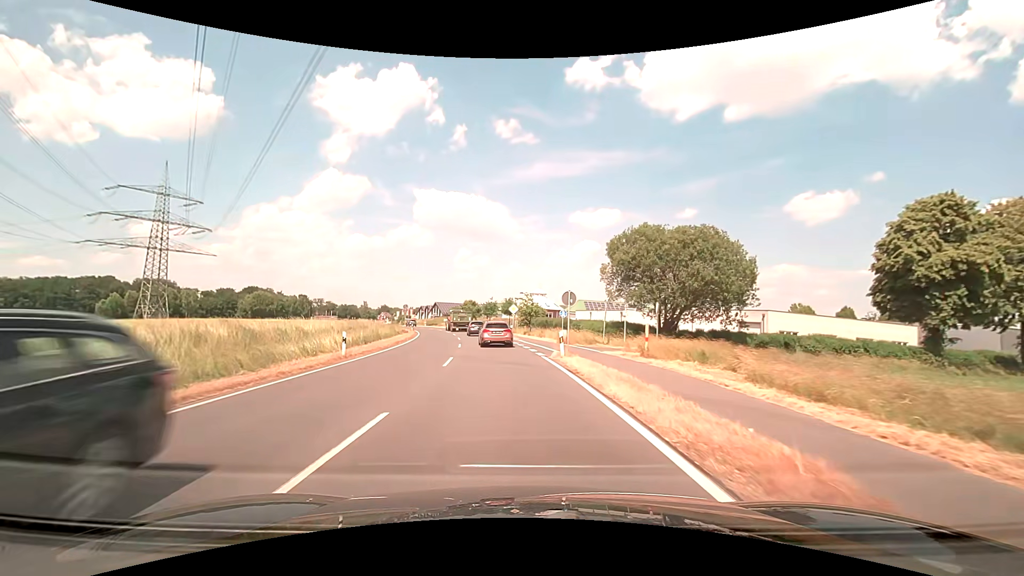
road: secondary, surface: asphalt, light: Day
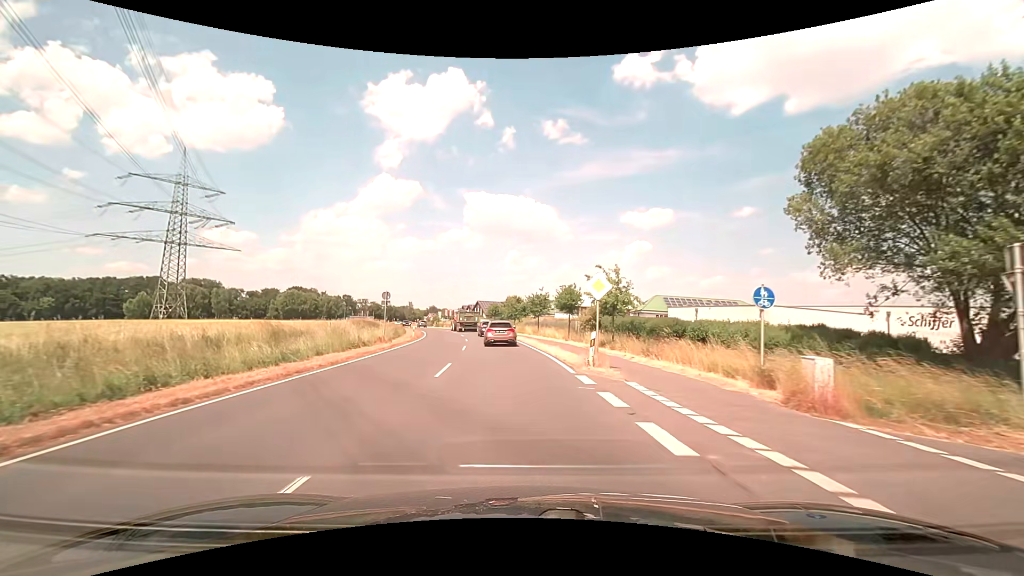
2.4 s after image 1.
(-1.3, +27.3) m; -6°
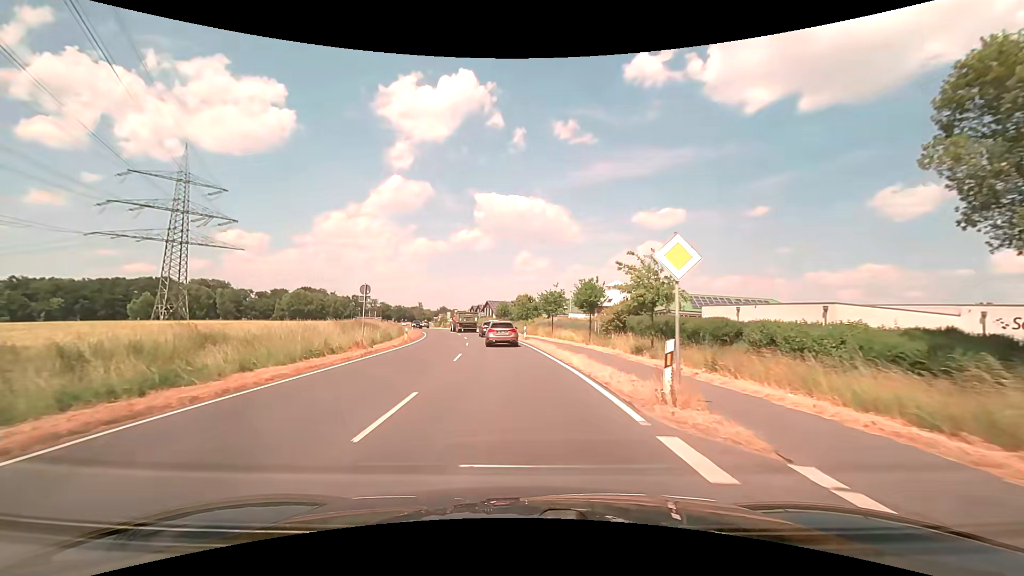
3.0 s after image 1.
(-0.1, +6.9) m; -1°
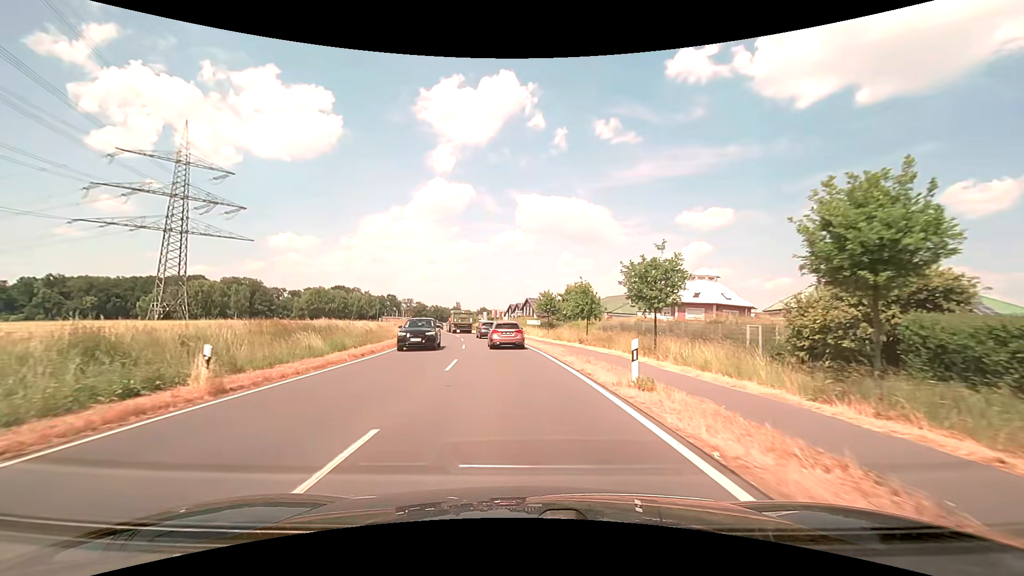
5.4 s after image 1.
(-1.2, +27.4) m; -5°
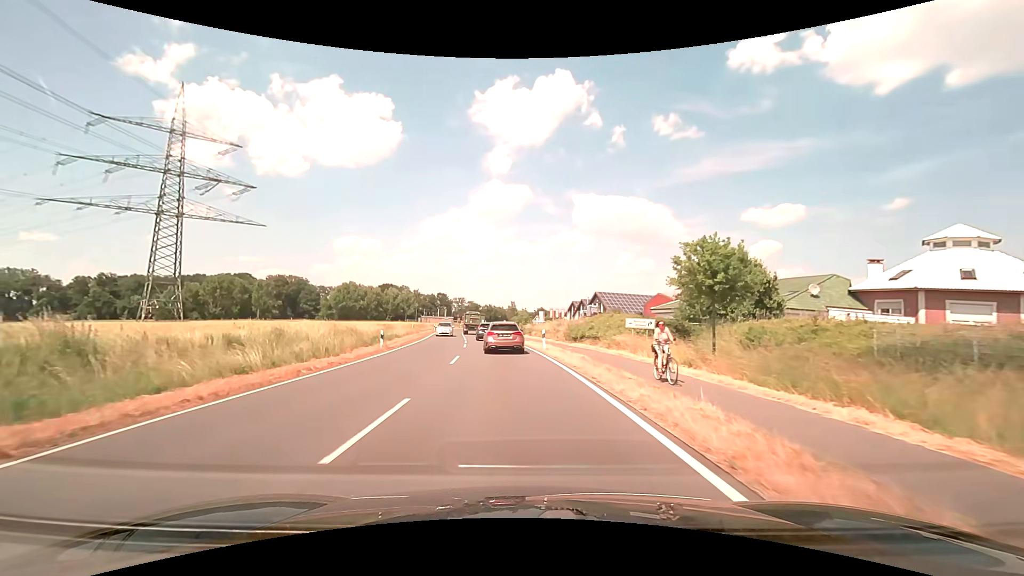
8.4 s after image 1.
(-1.9, +33.7) m; -7°
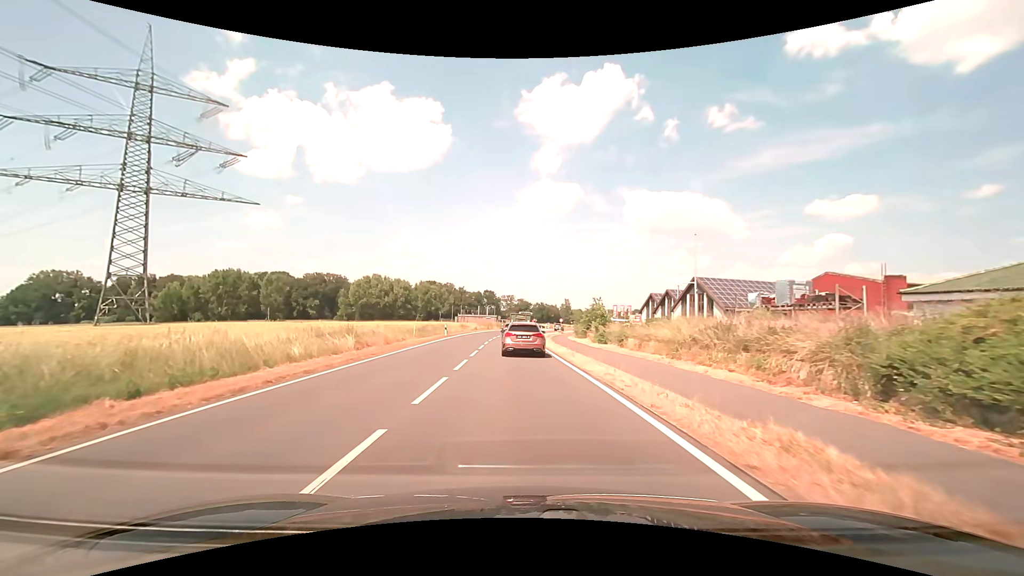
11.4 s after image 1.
(-1.8, +32.7) m; -6°
